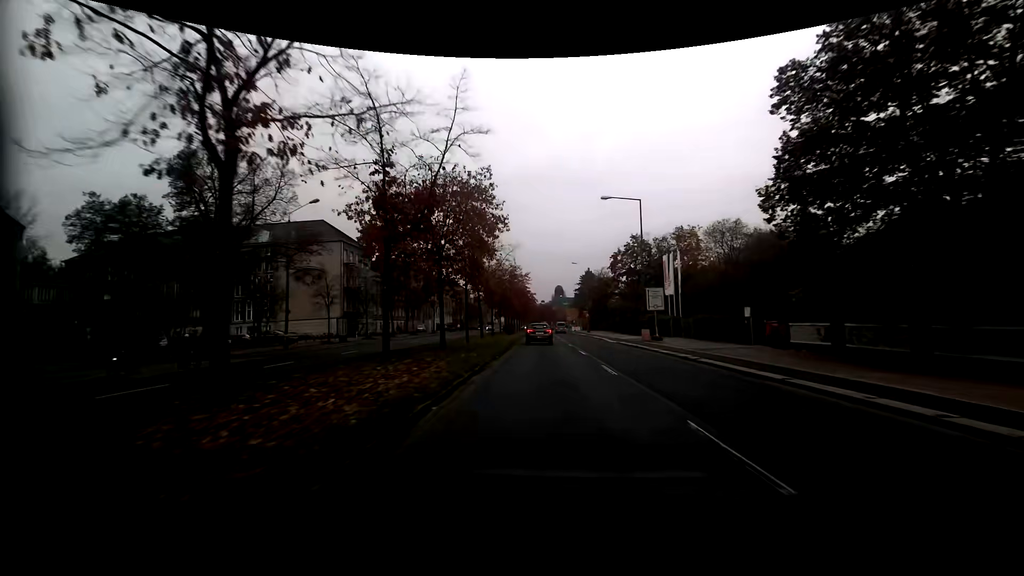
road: secondary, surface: asphalt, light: Day
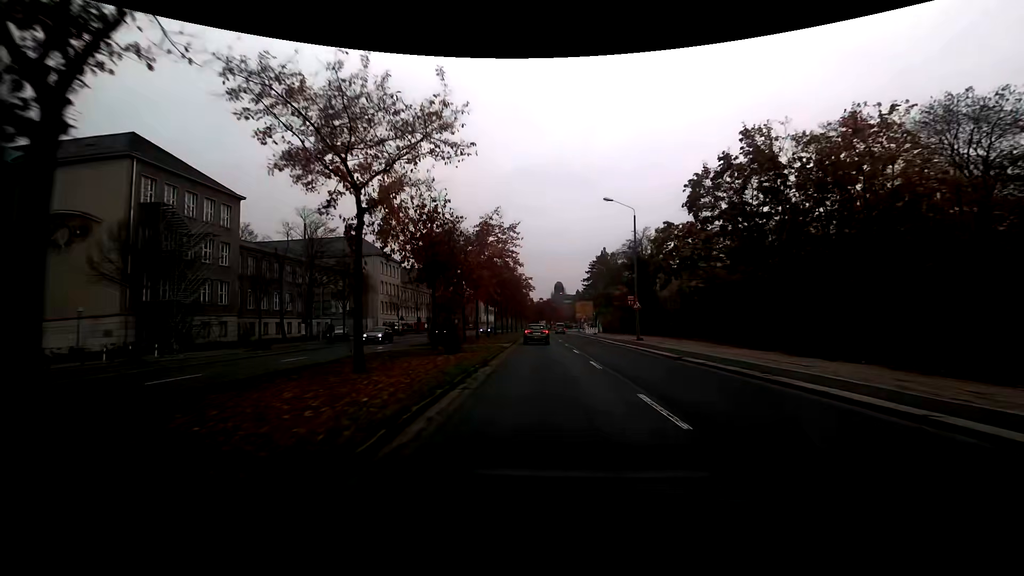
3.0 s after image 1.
(-0.1, +43.1) m; 0°
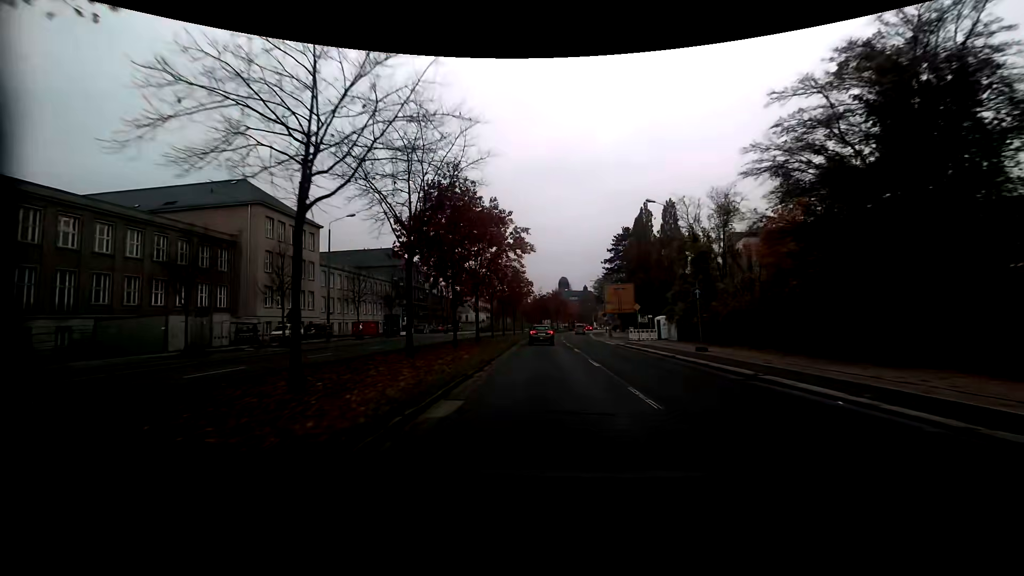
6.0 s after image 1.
(-0.1, +43.6) m; 0°
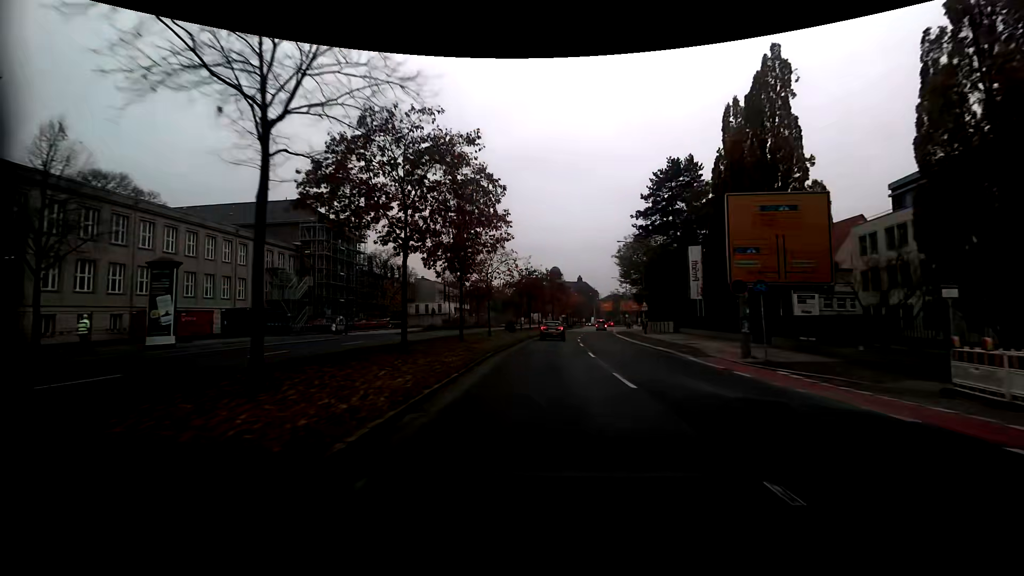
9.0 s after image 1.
(+0.3, +43.1) m; +1°
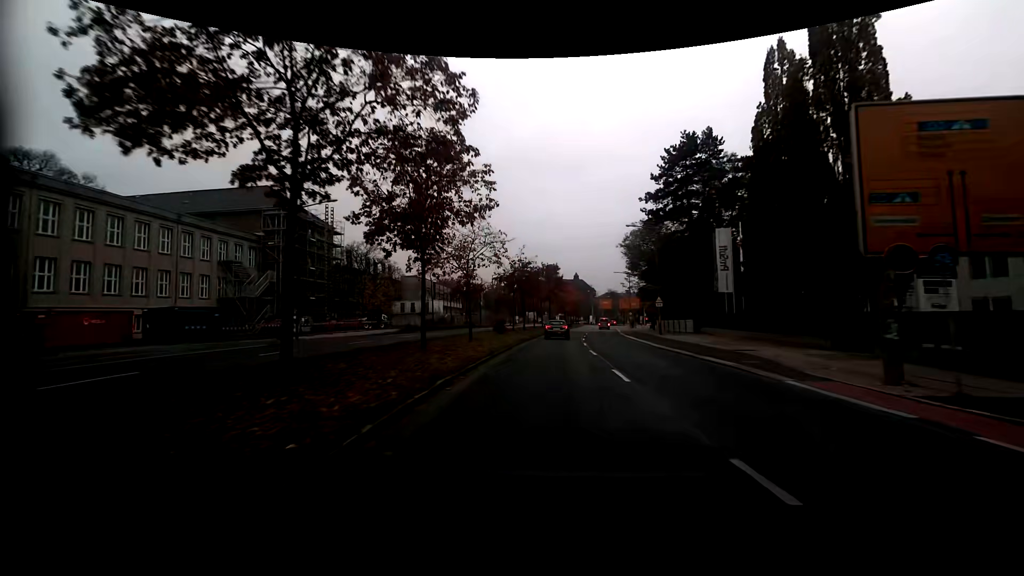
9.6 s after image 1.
(0.0, +8.5) m; 0°
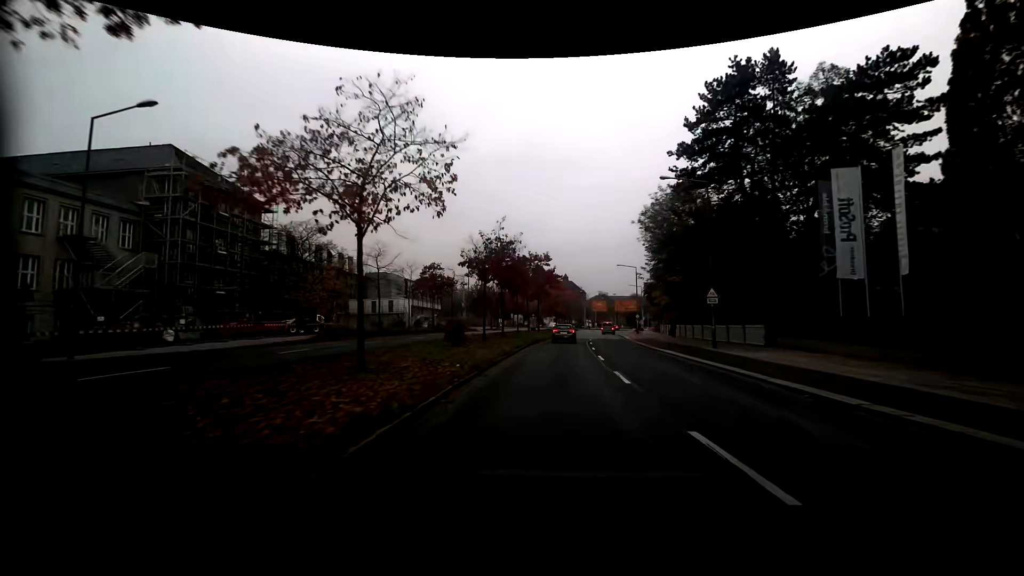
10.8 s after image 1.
(+0.2, +17.0) m; +1°
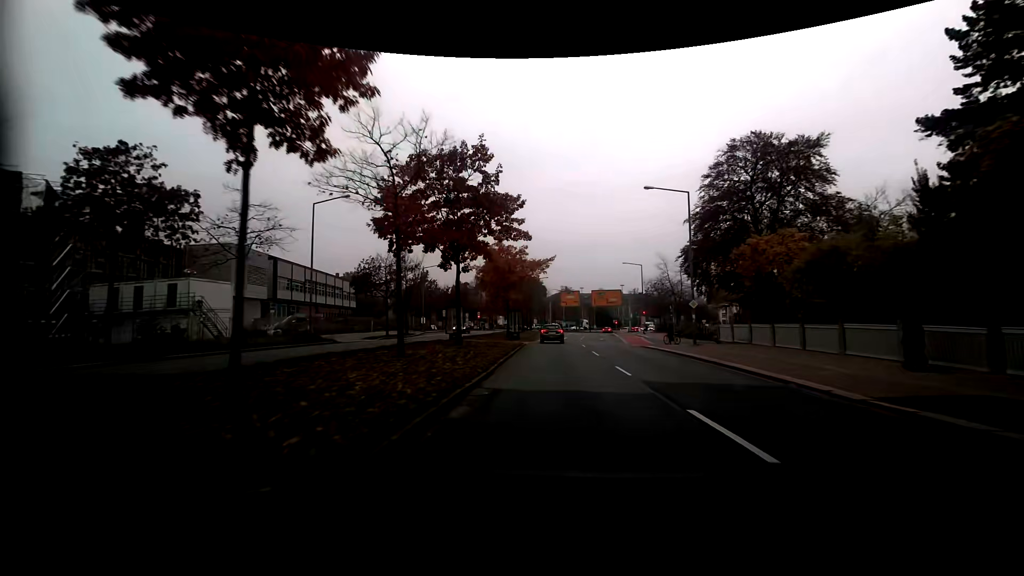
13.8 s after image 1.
(+2.1, +42.0) m; +5°
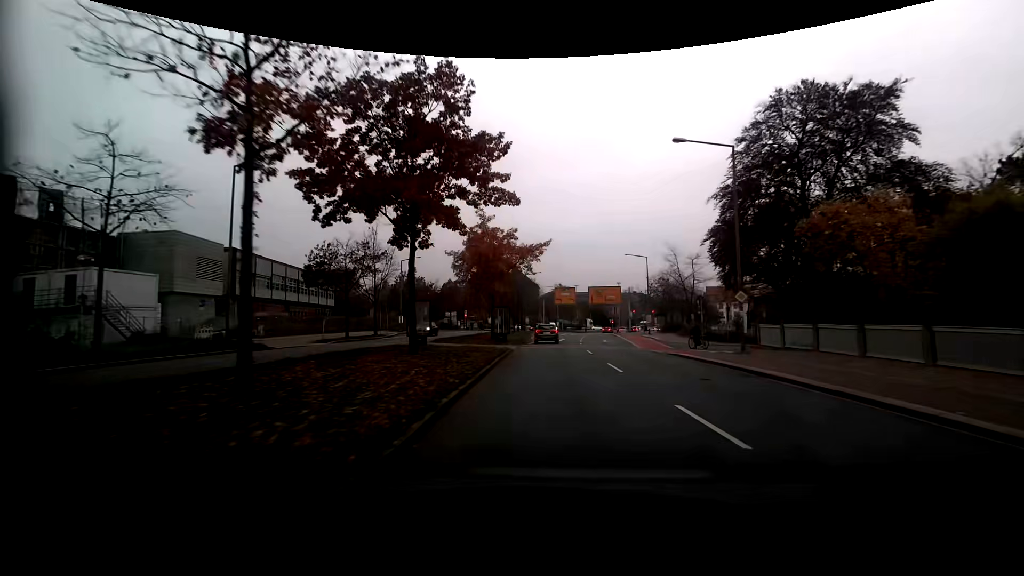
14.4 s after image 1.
(0.0, +8.4) m; 0°
(0, +10) (0, +20) (+1, +30) (+2, +40) (+2, +50) (+4, +60) (+5, +70) (+6, +80) (+8, +89) (+10, +99) m
